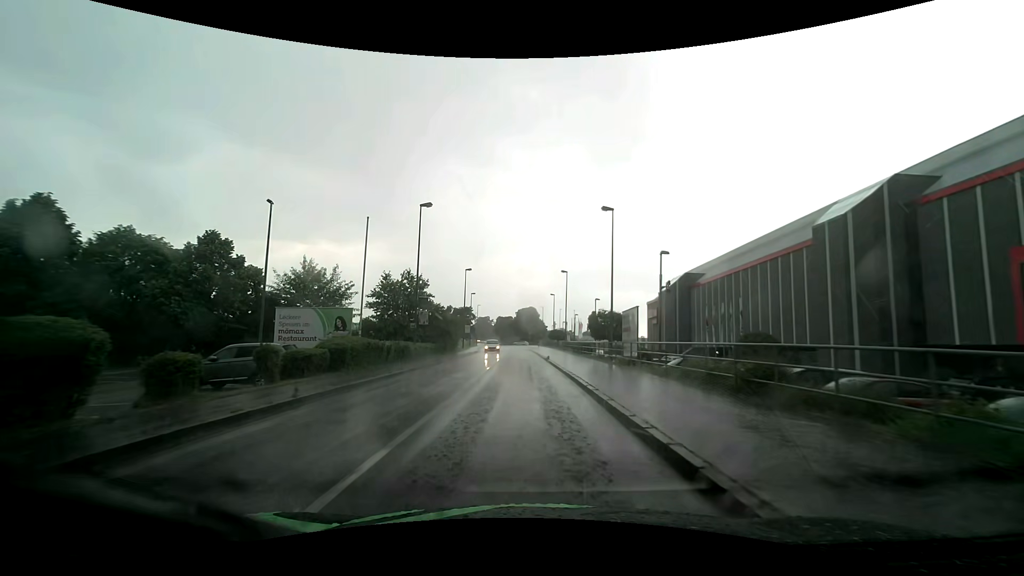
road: tertiary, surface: asphalt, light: Day
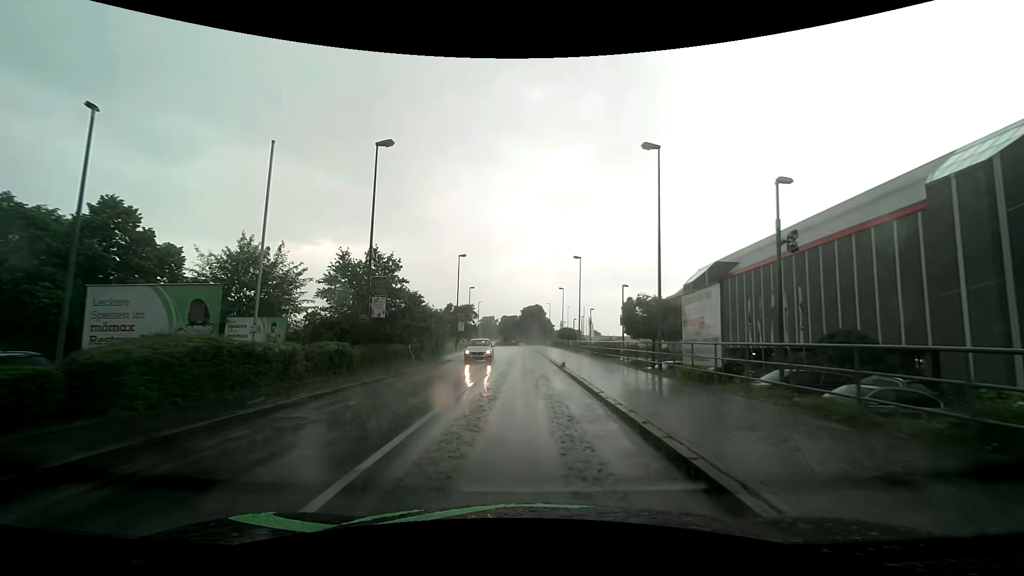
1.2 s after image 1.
(0.0, +10.5) m; 0°
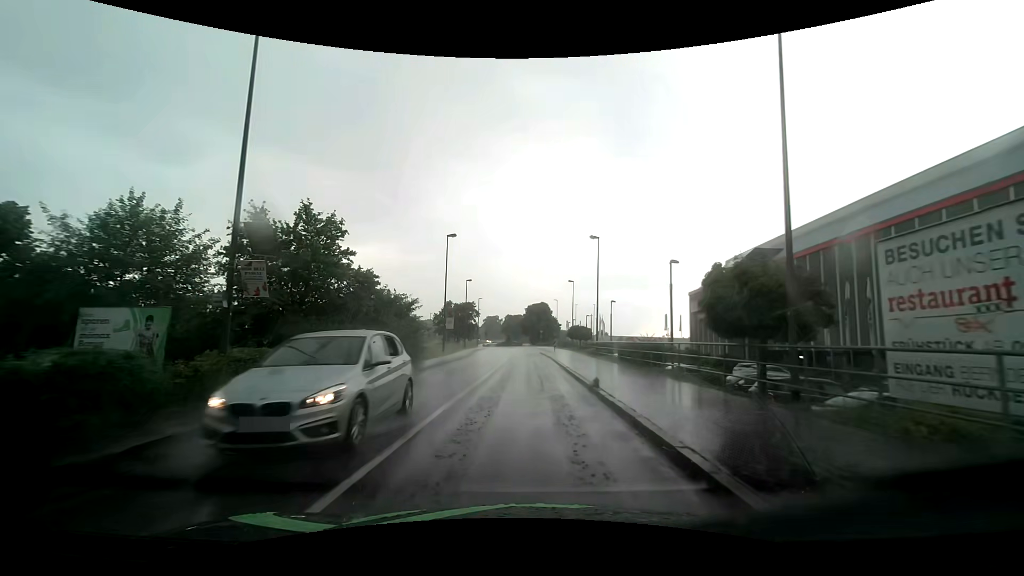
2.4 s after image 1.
(-0.1, +10.3) m; -1°
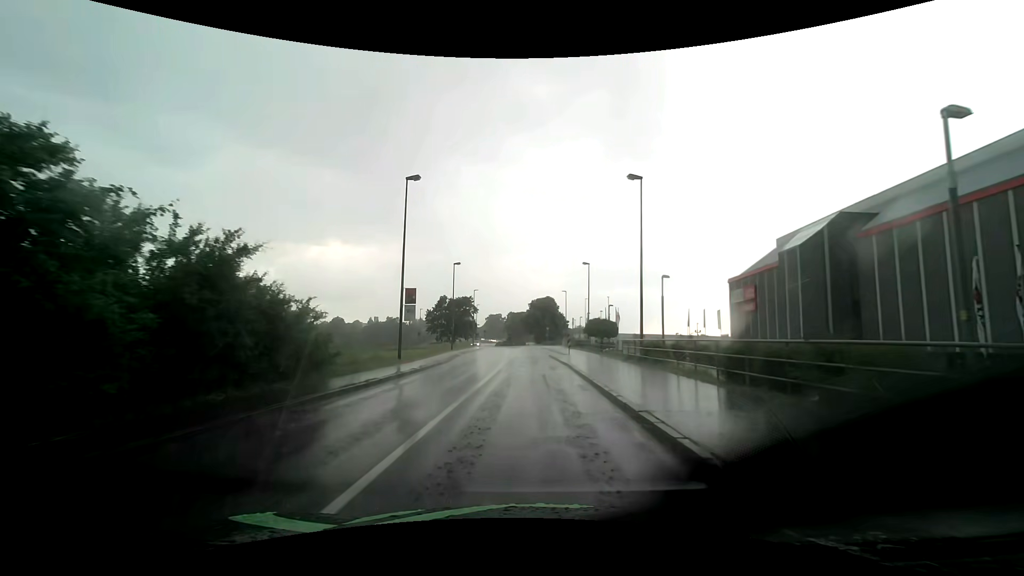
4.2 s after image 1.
(0.0, +15.1) m; 0°
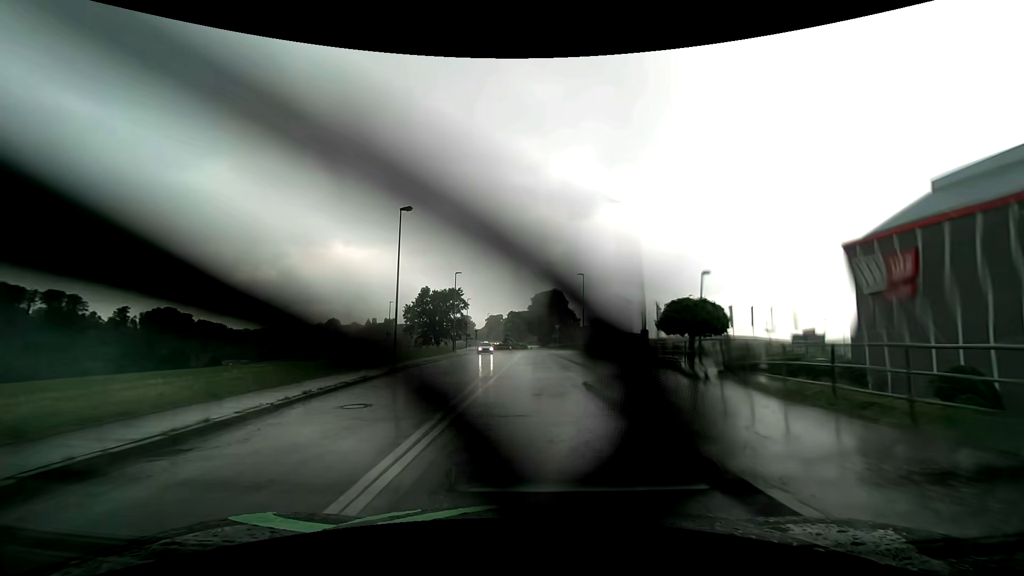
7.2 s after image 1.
(0.0, +24.7) m; 0°
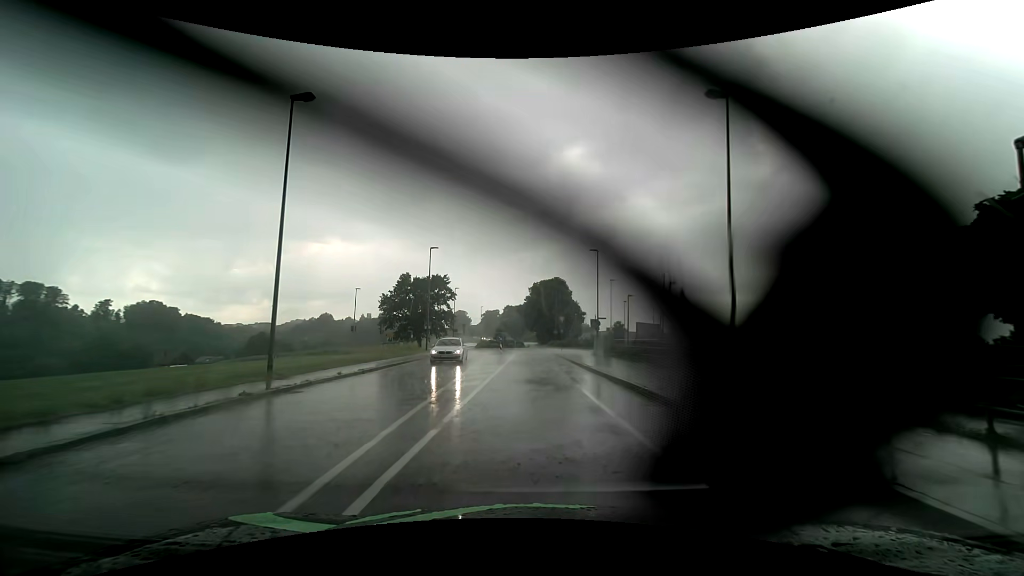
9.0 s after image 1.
(0.0, +14.9) m; 0°
(0, +10) (0, +20) (0, +30) (0, +40) (0, +50) (+2, +60) (+6, +69) (+3, +78) (-1, +87) (-3, +97) m
